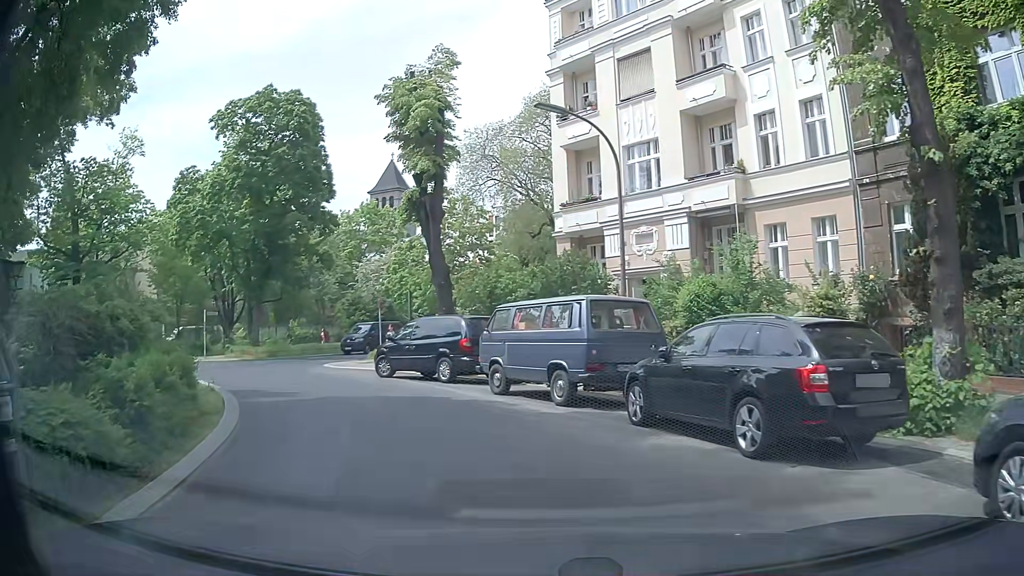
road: residential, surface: asphalt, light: Day
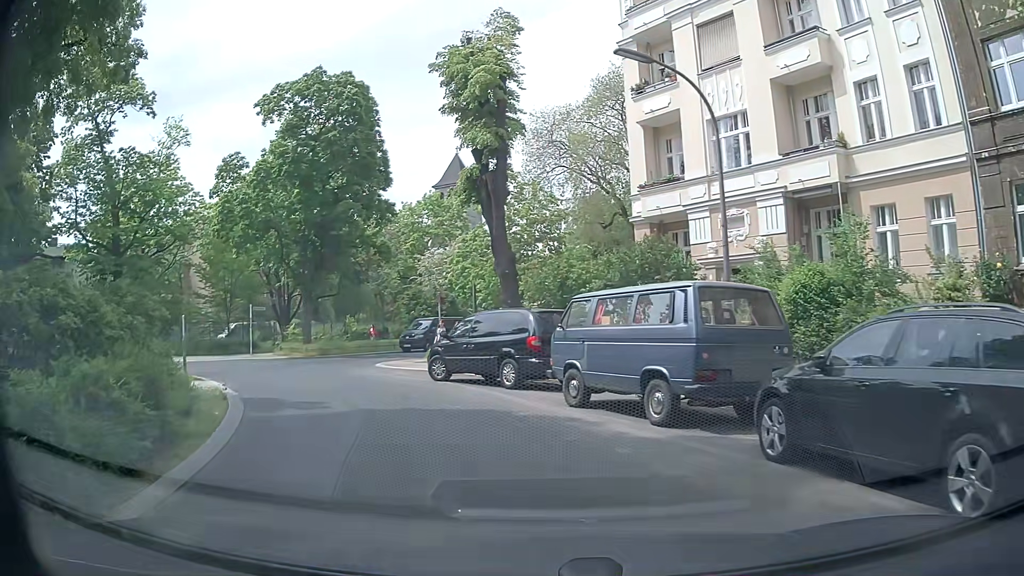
(-0.2, +2.8) m; -8°
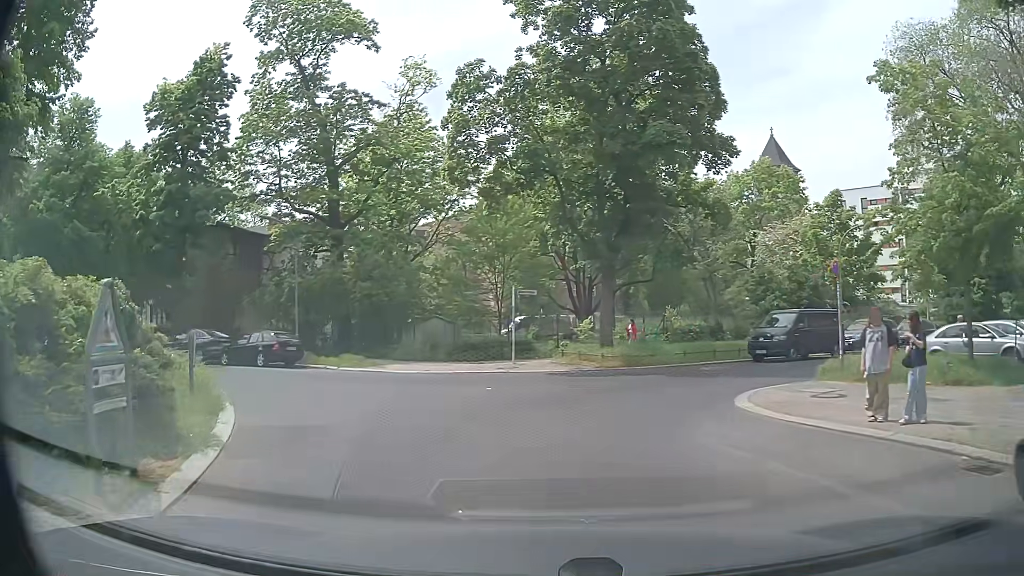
(-3.2, +13.7) m; -26°
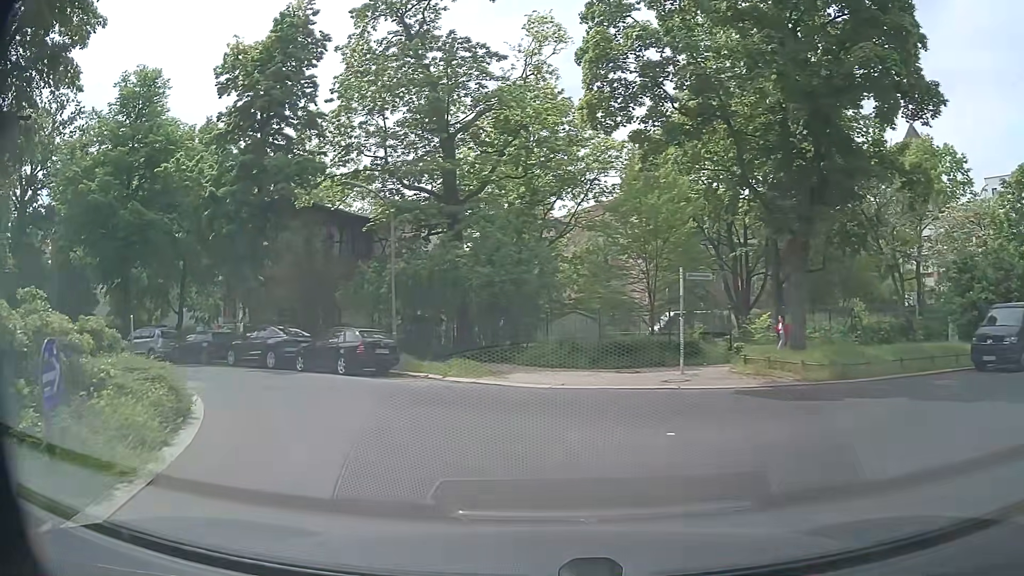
(-0.6, +6.7) m; -12°
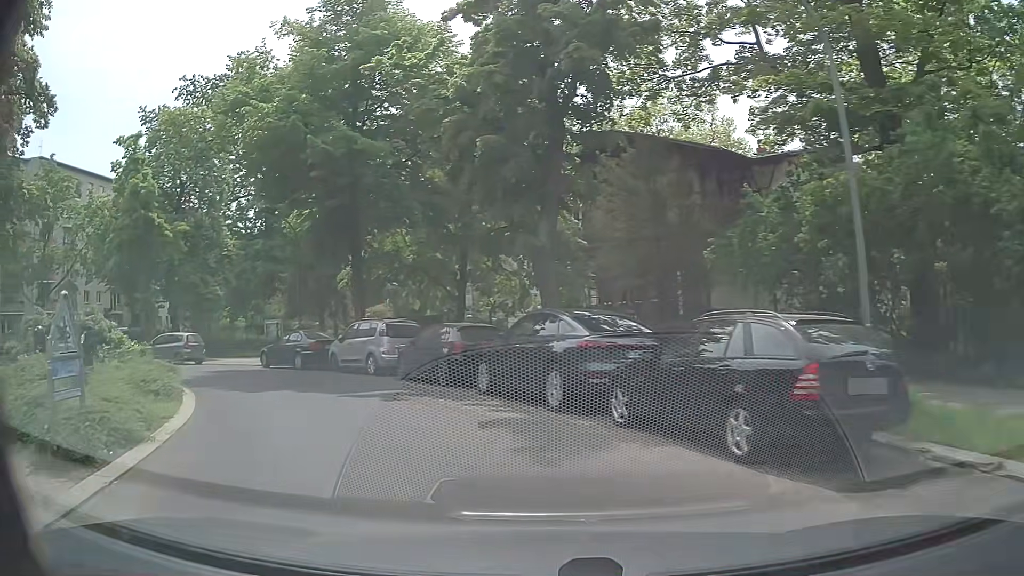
(-3.3, +14.0) m; -30°
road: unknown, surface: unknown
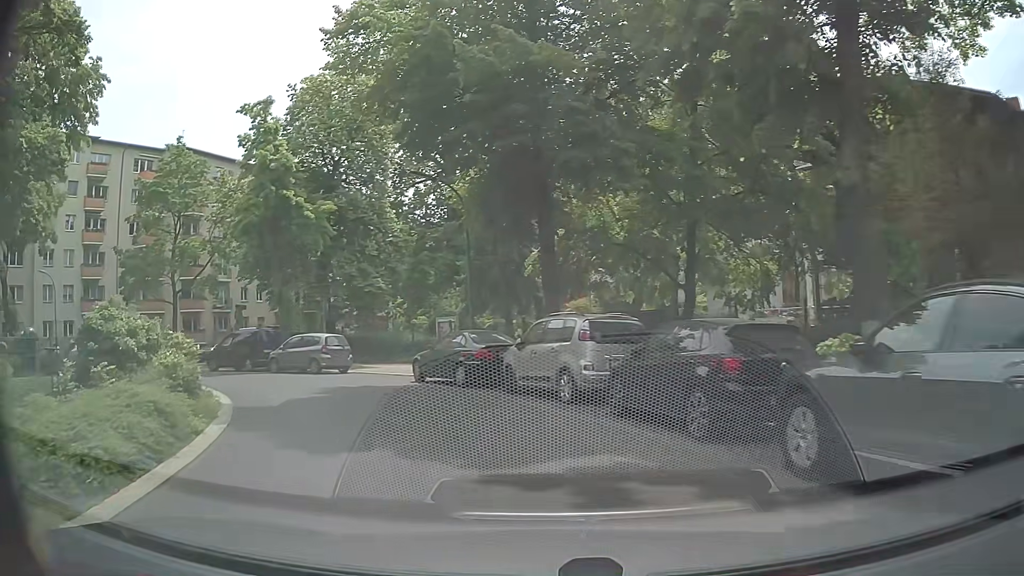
(-1.1, +7.3) m; -16°
